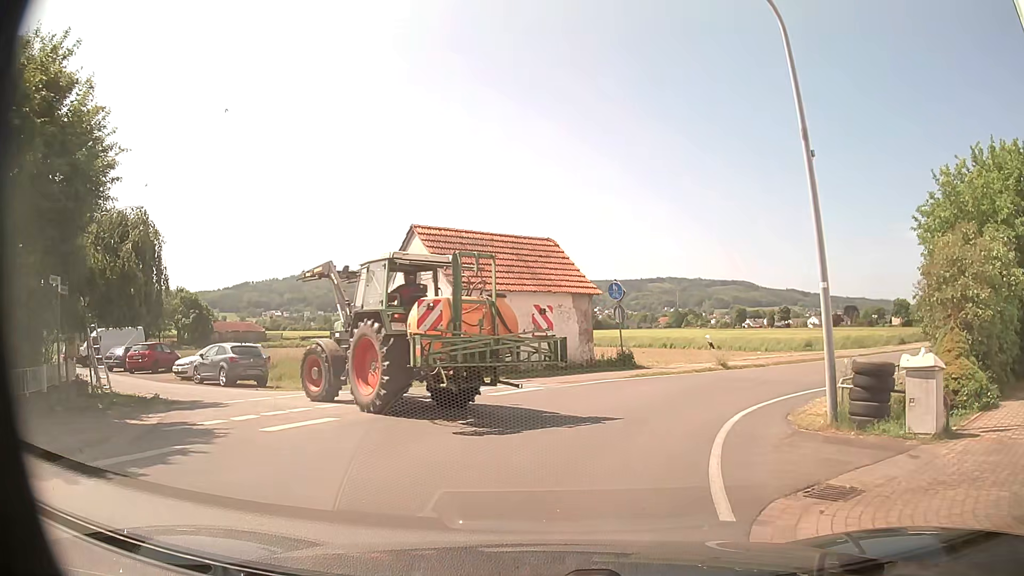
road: tertiary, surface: asphalt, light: Day
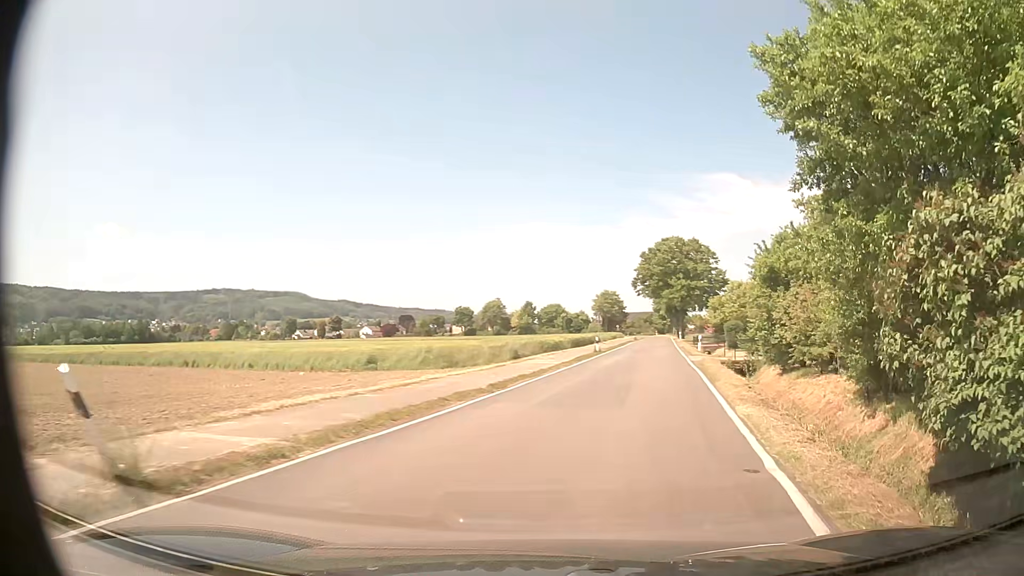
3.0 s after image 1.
(+4.8, +16.3) m; +39°
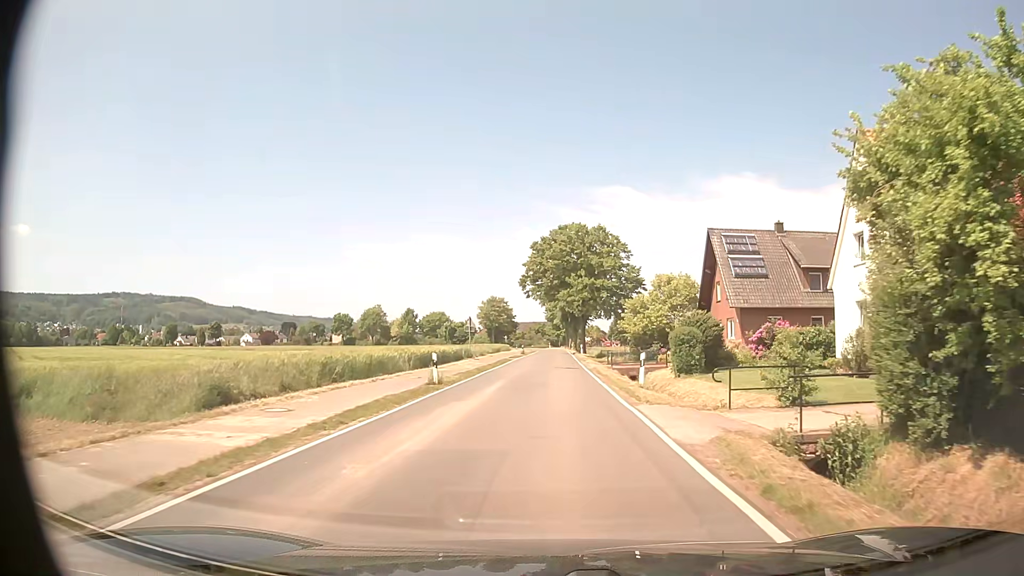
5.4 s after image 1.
(+3.1, +22.3) m; +9°
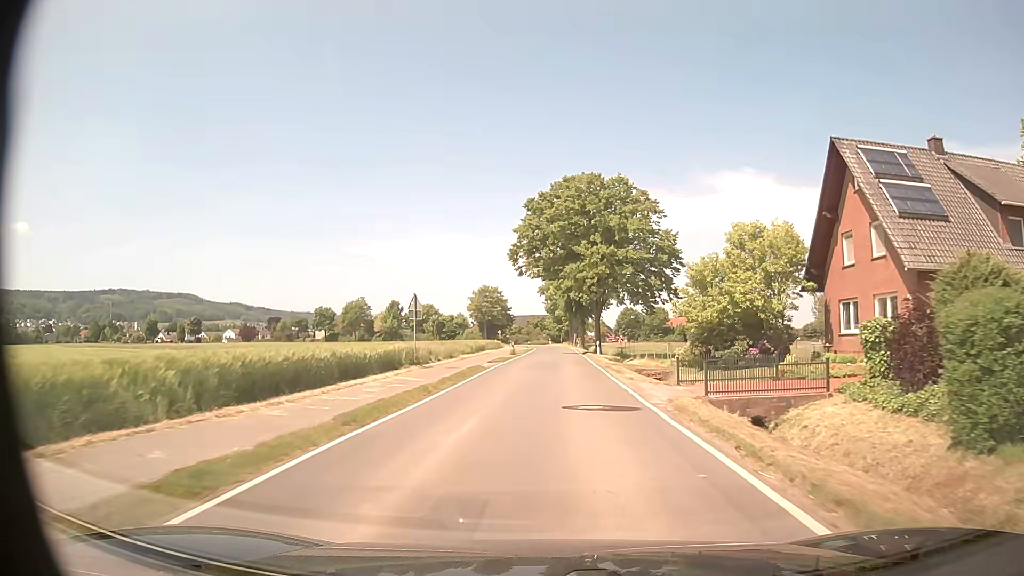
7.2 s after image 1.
(-0.1, +23.1) m; 0°
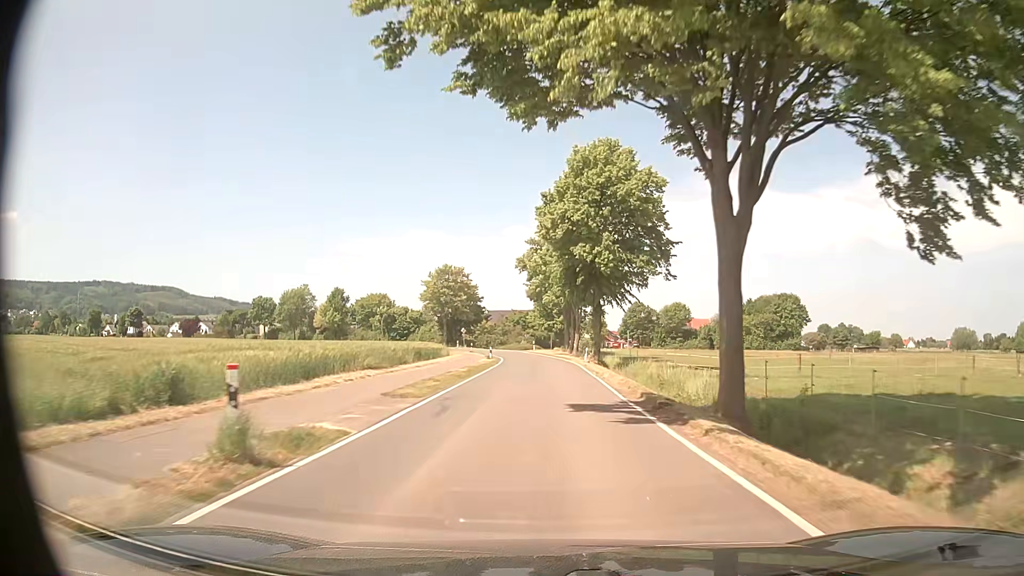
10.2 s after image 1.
(+0.7, +46.5) m; +1°
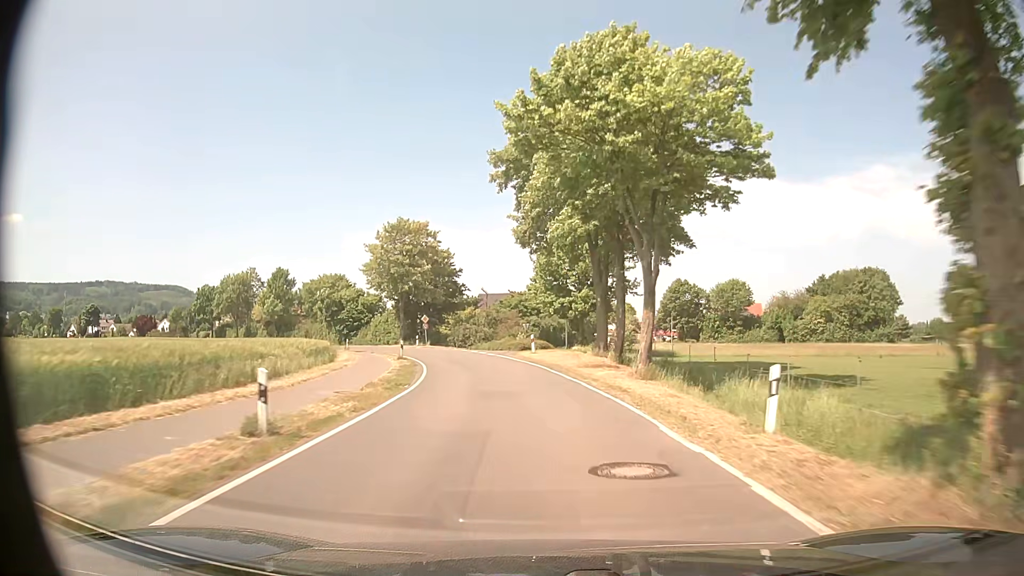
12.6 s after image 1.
(+0.1, +41.0) m; -1°
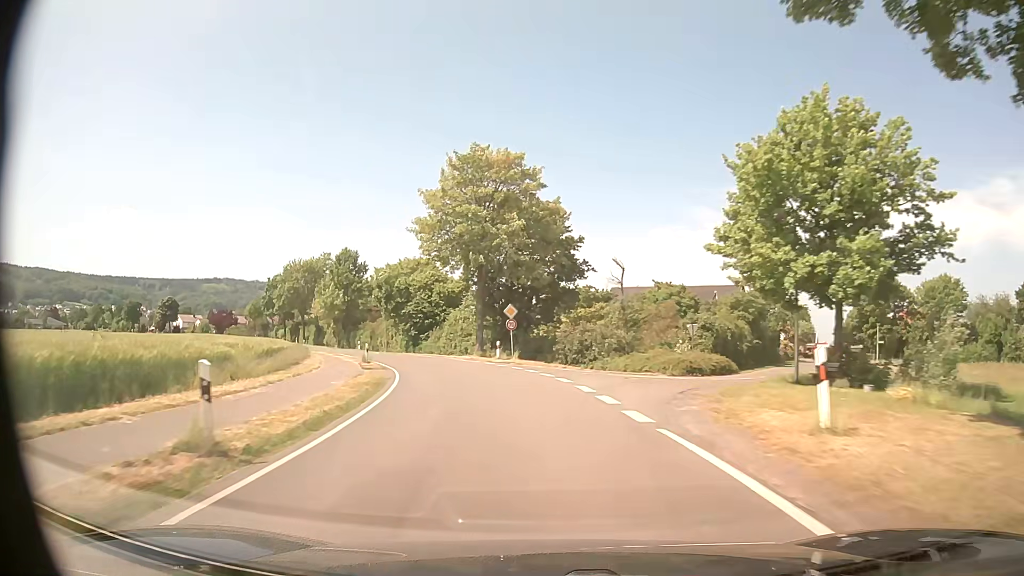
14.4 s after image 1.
(-2.4, +30.4) m; -11°
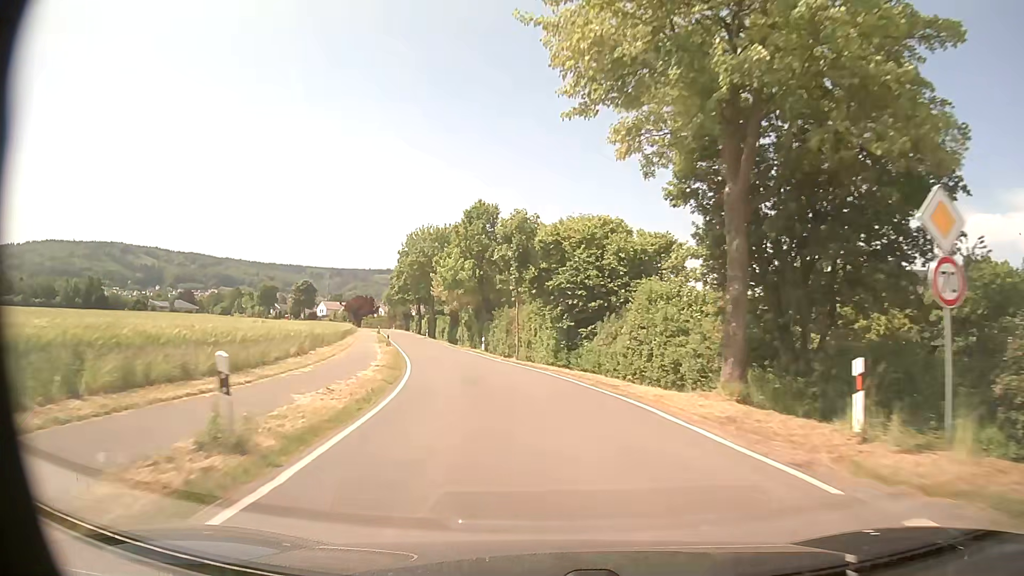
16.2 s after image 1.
(-4.2, +30.6) m; -15°
(0, +10) (-1, +20) (-3, +30) (-5, +40) (-8, +49) (-10, +59) (-13, +69) (-15, +78) (-18, +88) (-20, +98) m
